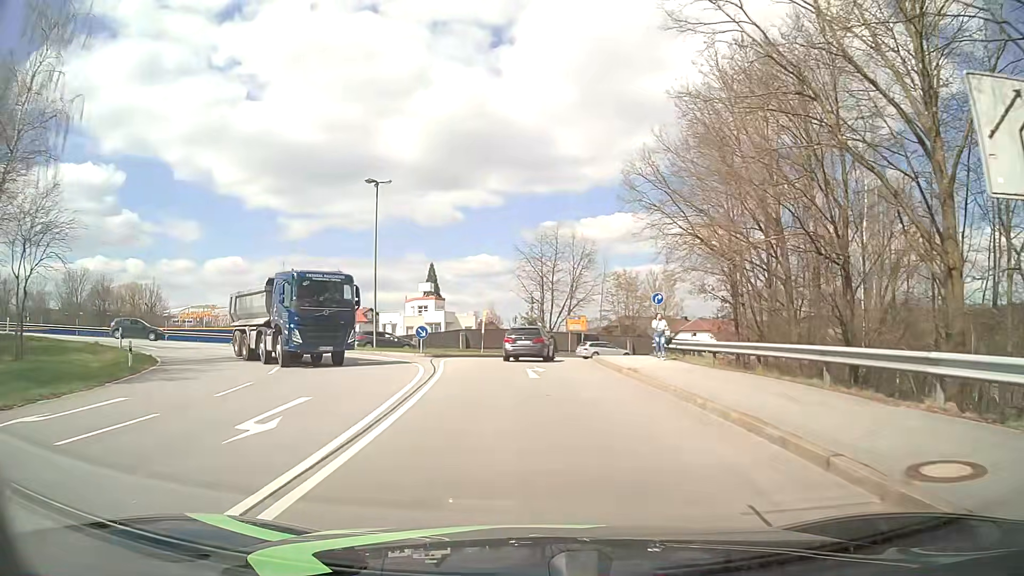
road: primary_link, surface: asphalt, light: Day
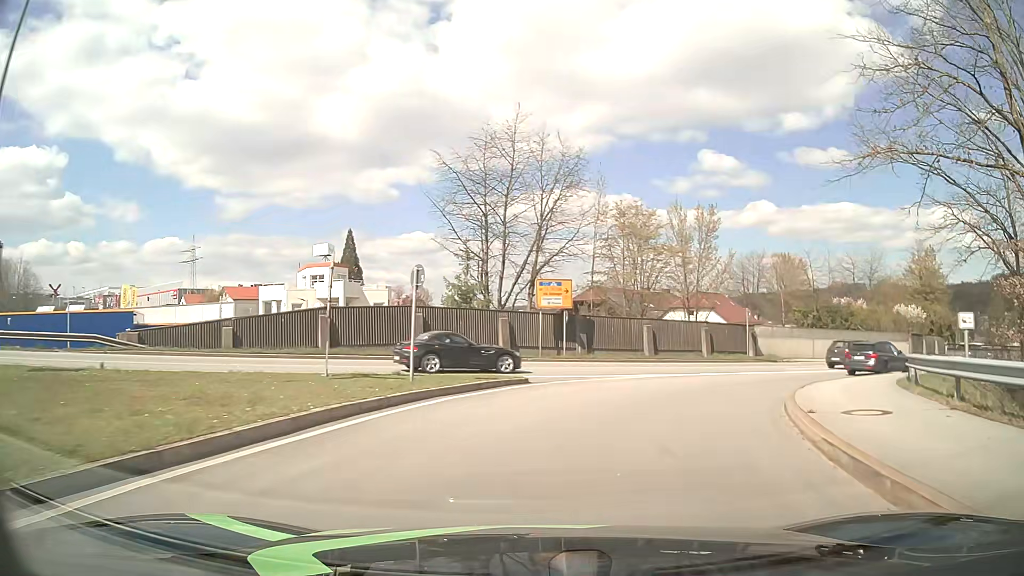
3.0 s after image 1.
(-0.4, +29.1) m; +4°
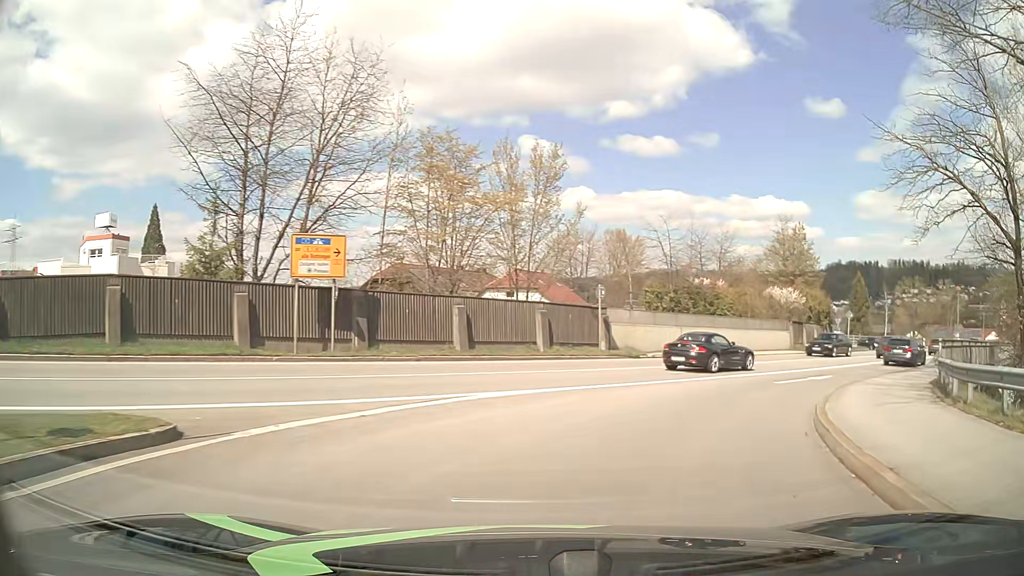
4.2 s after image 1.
(+1.3, +10.6) m; +15°
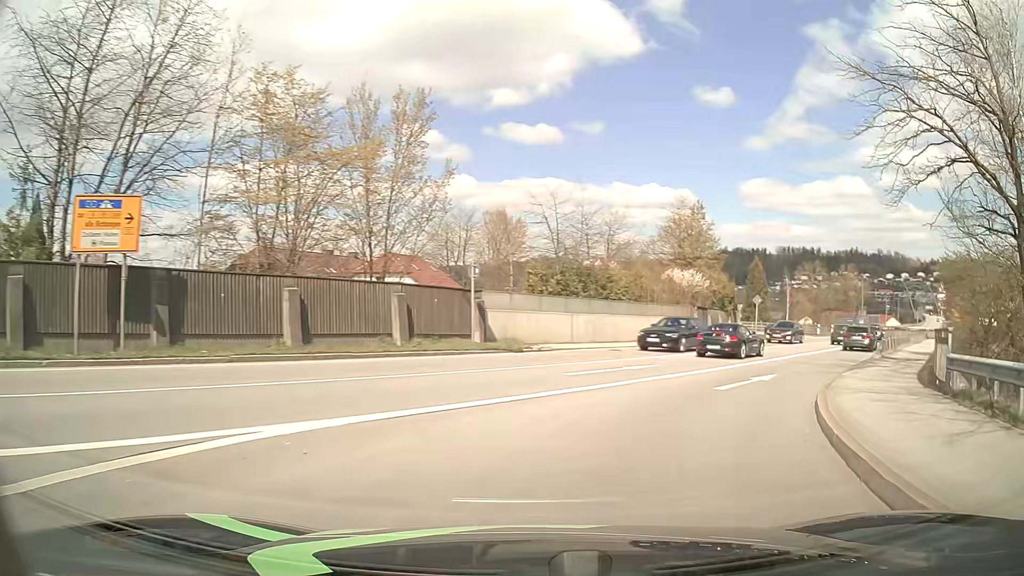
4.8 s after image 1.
(+0.6, +5.5) m; +11°
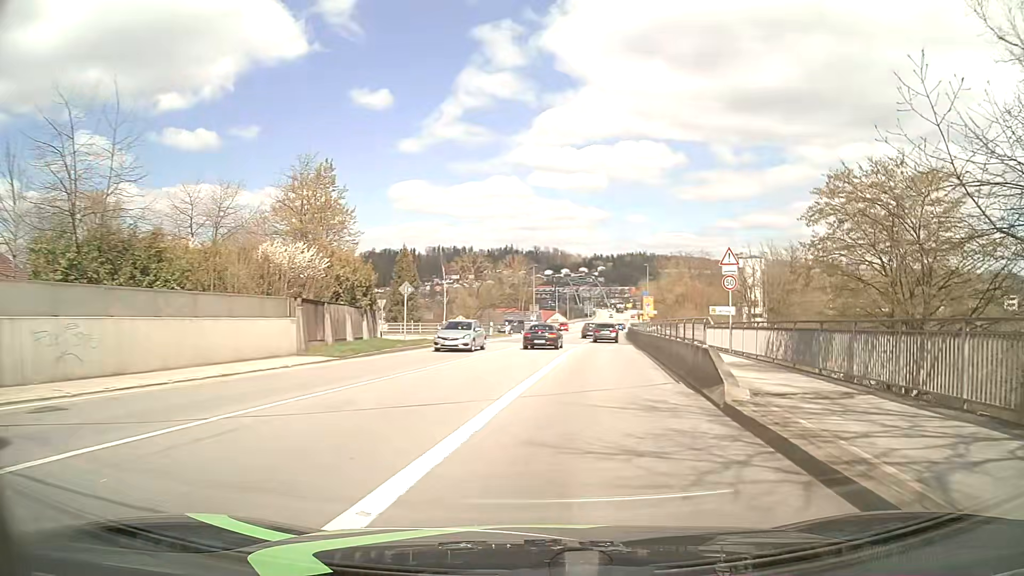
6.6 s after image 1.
(+4.9, +16.9) m; +31°
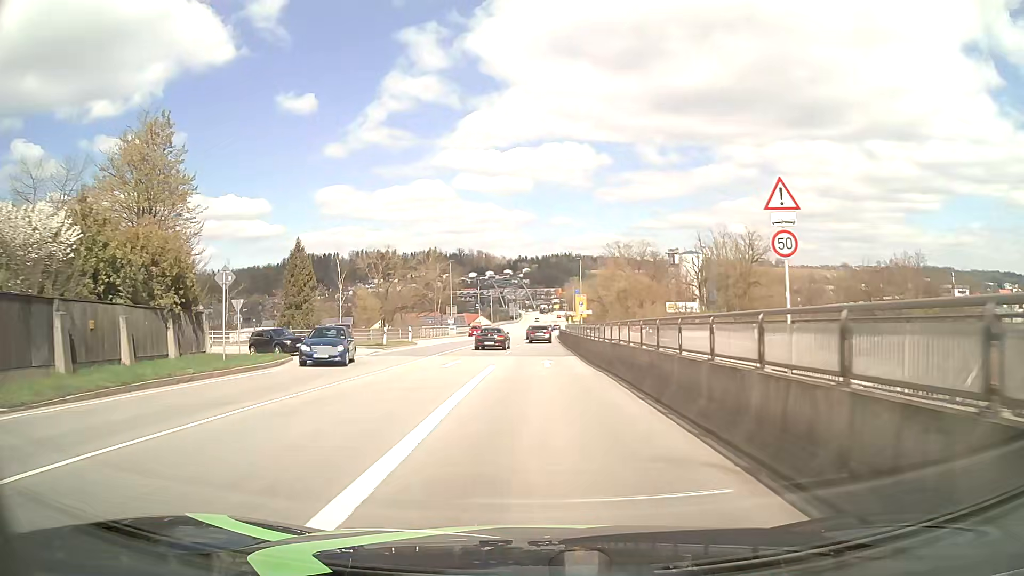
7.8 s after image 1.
(+1.0, +13.4) m; +7°
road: primary
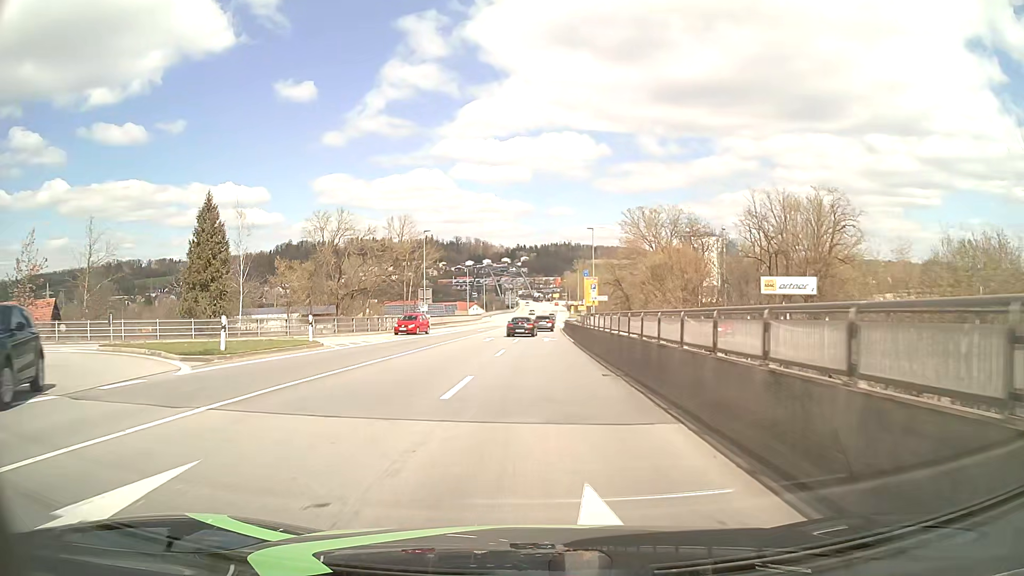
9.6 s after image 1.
(-0.1, +22.4) m; 0°
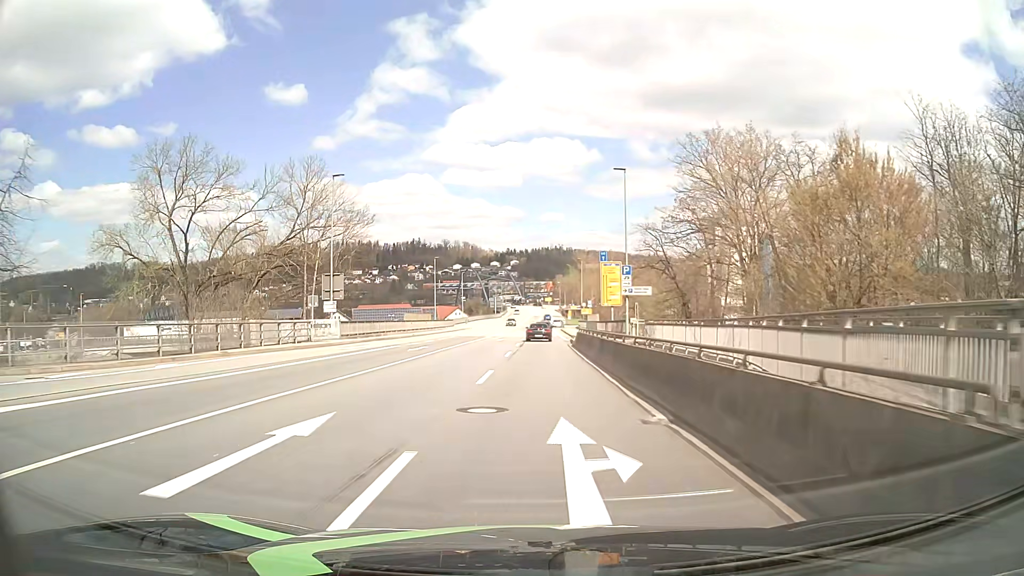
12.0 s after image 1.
(+0.1, +32.0) m; +1°
